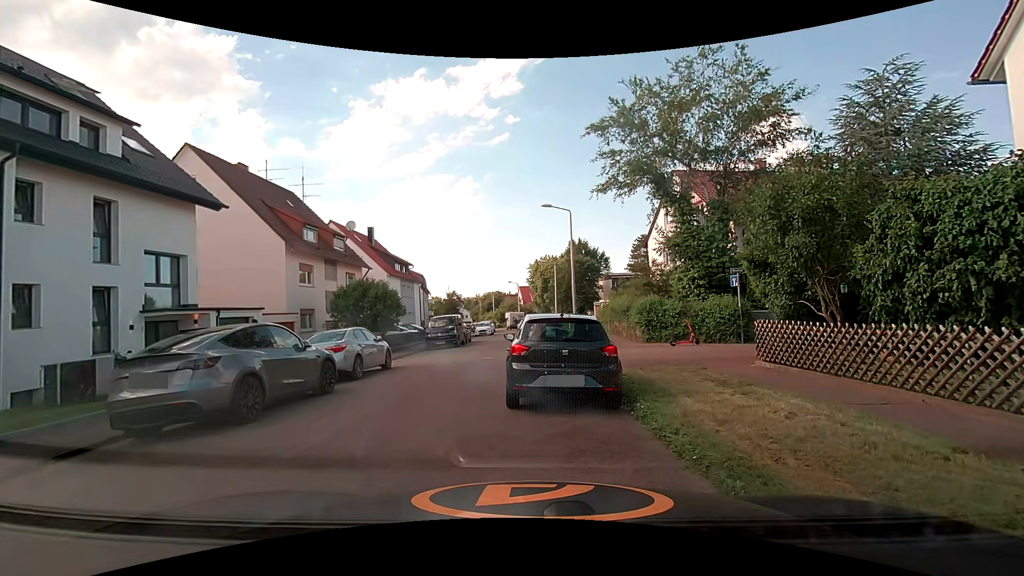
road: residential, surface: asphalt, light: Day
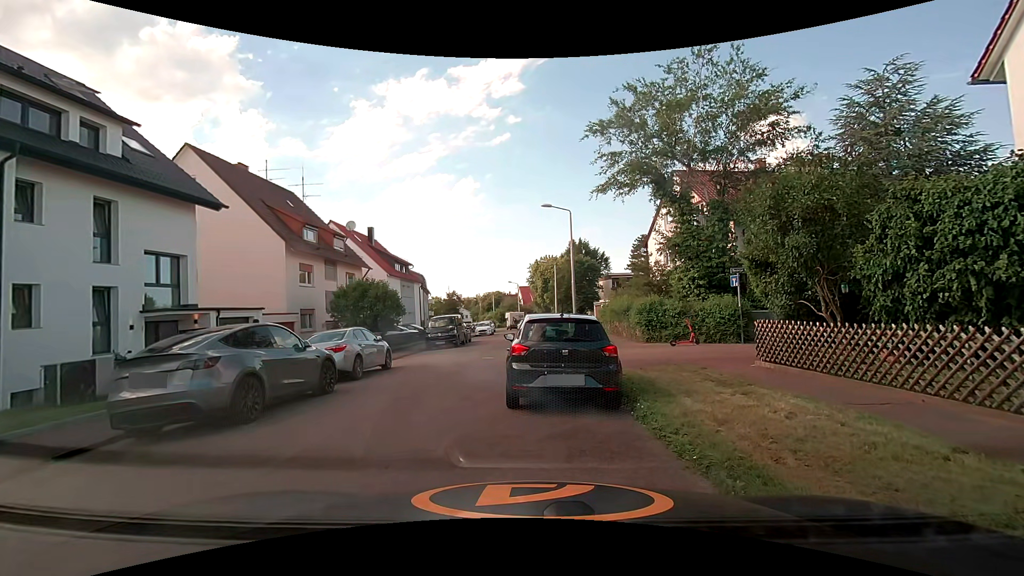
(0.0, 0.0) m; 0°
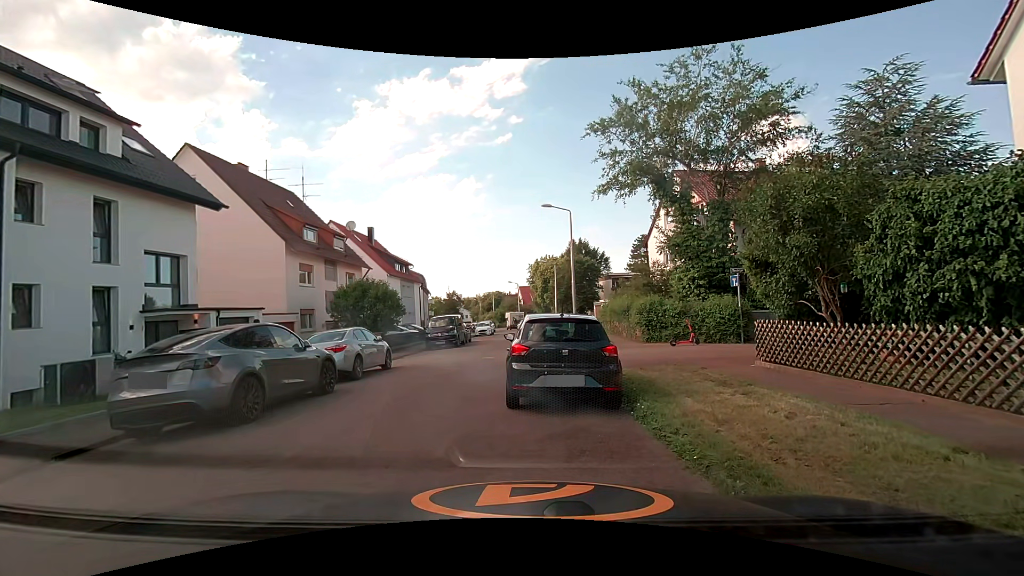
(0.0, 0.0) m; 0°
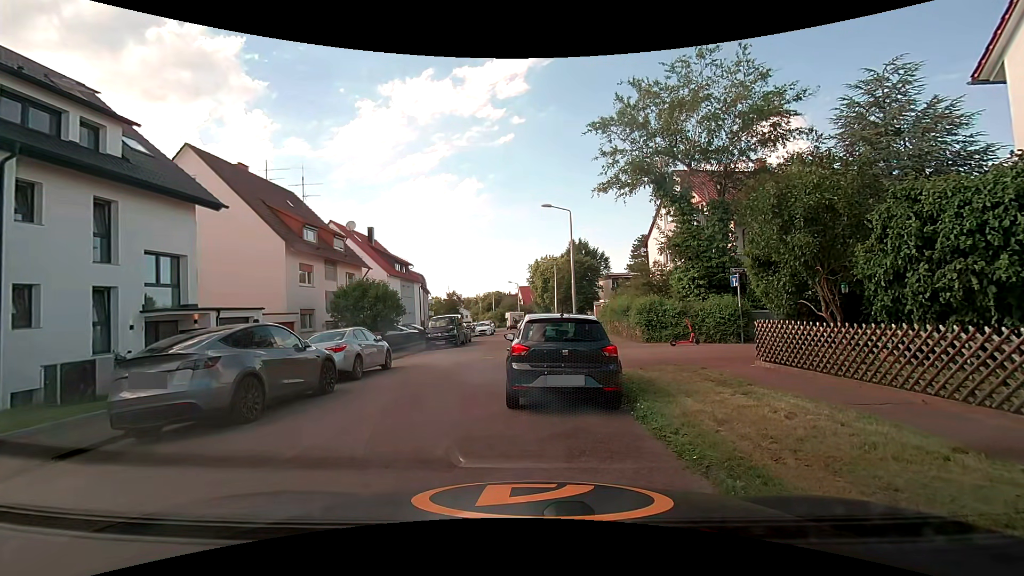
(0.0, 0.0) m; 0°
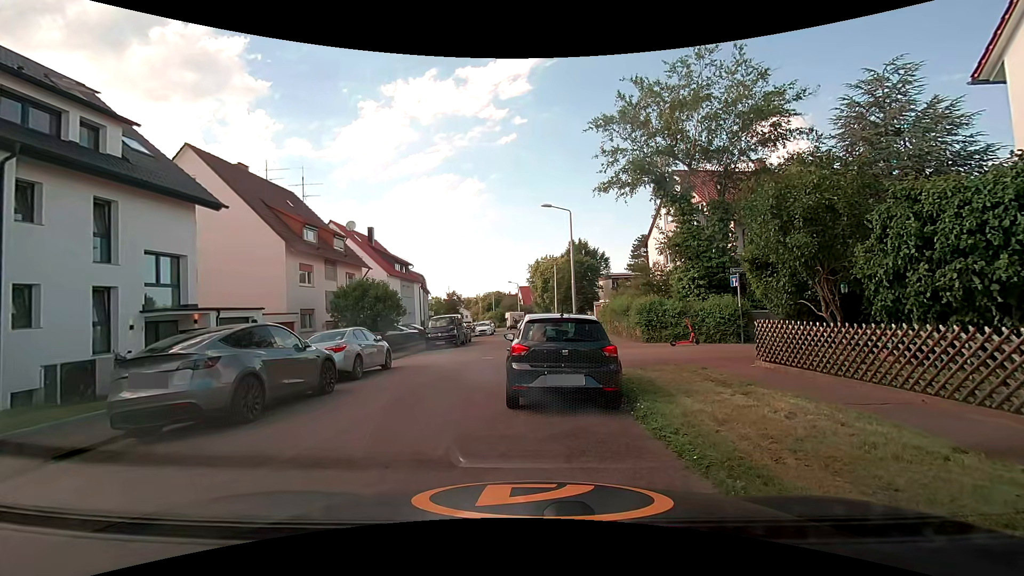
(0.0, 0.0) m; 0°
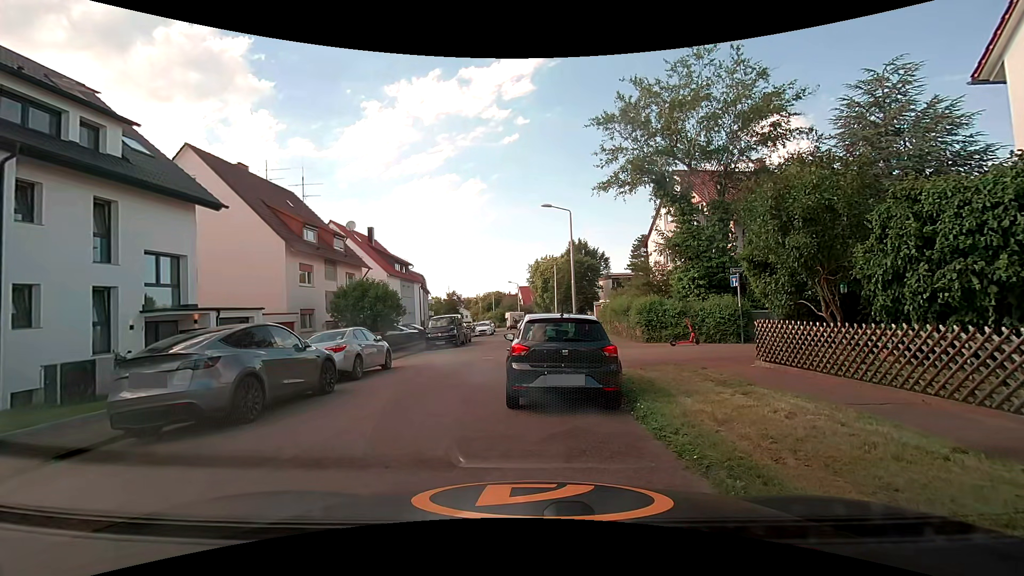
(0.0, 0.0) m; 0°
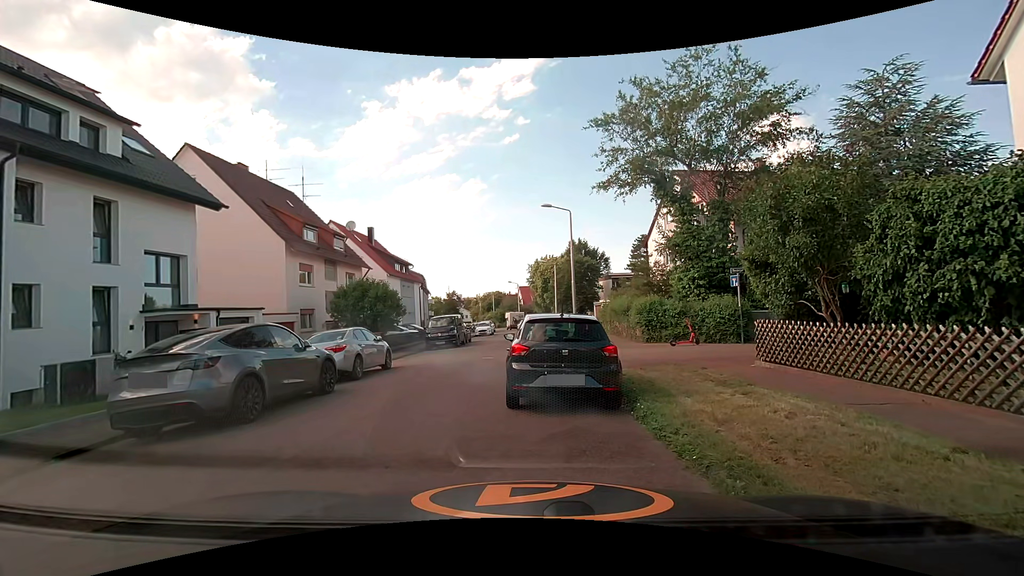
(0.0, 0.0) m; 0°
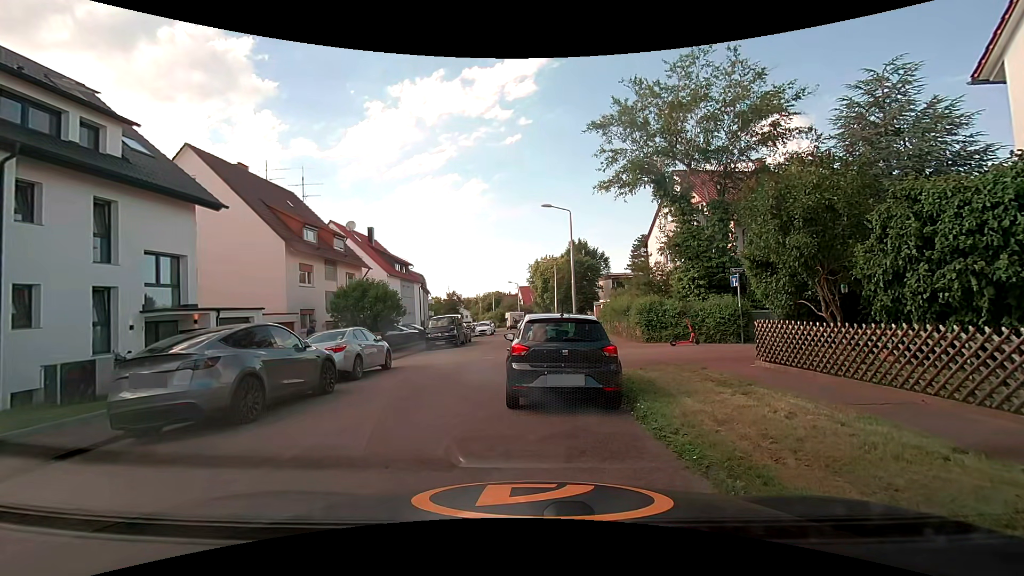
(0.0, 0.0) m; 0°
